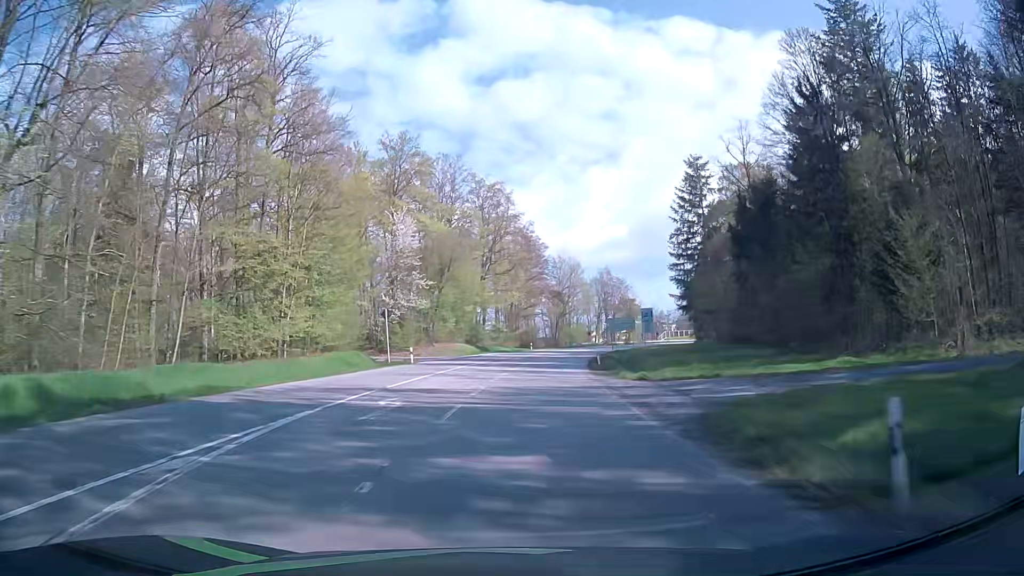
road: secondary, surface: asphalt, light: Day
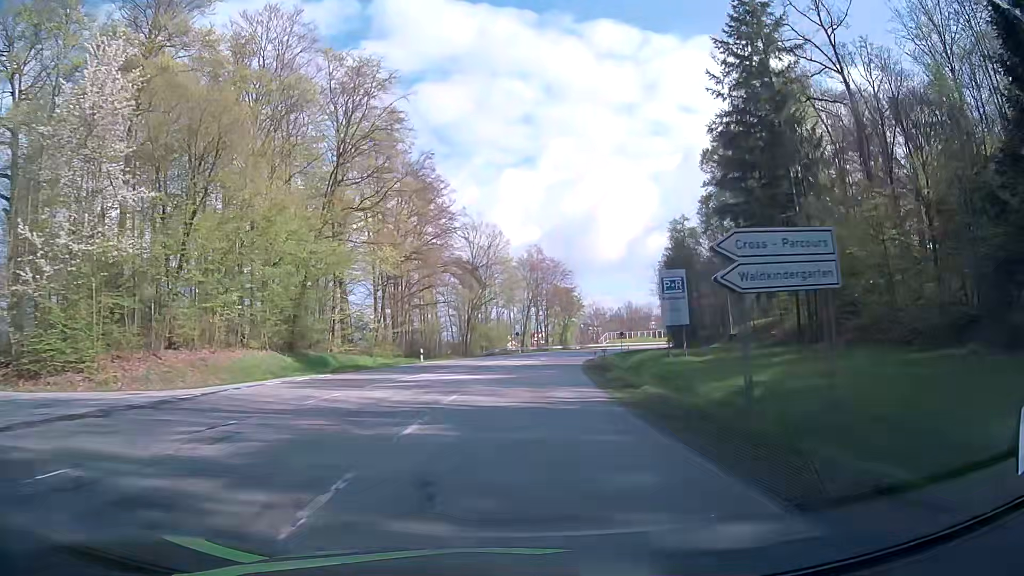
(+3.0, +46.5) m; +8°
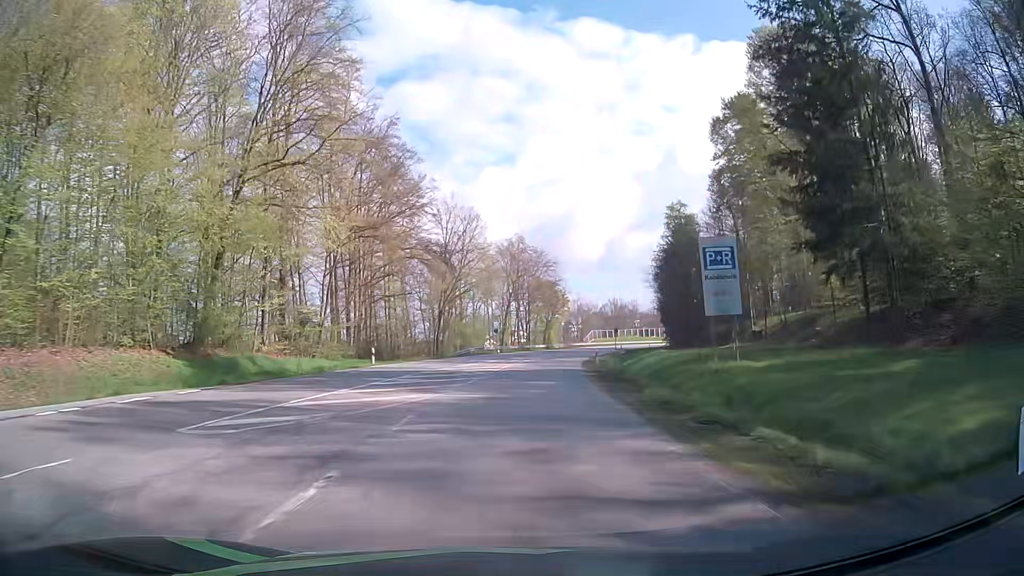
(+0.2, +11.7) m; +2°
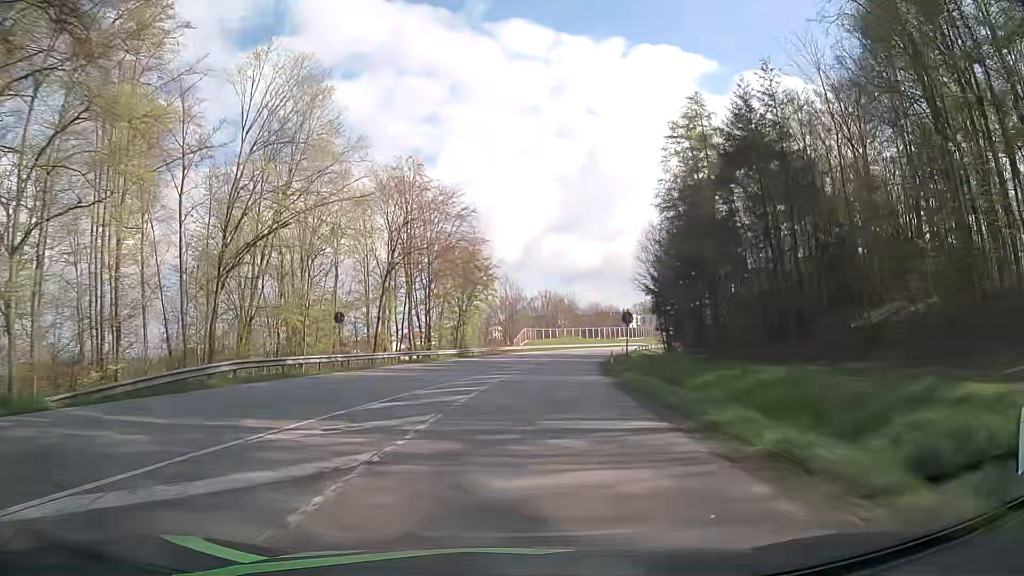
(+2.8, +46.6) m; +7°
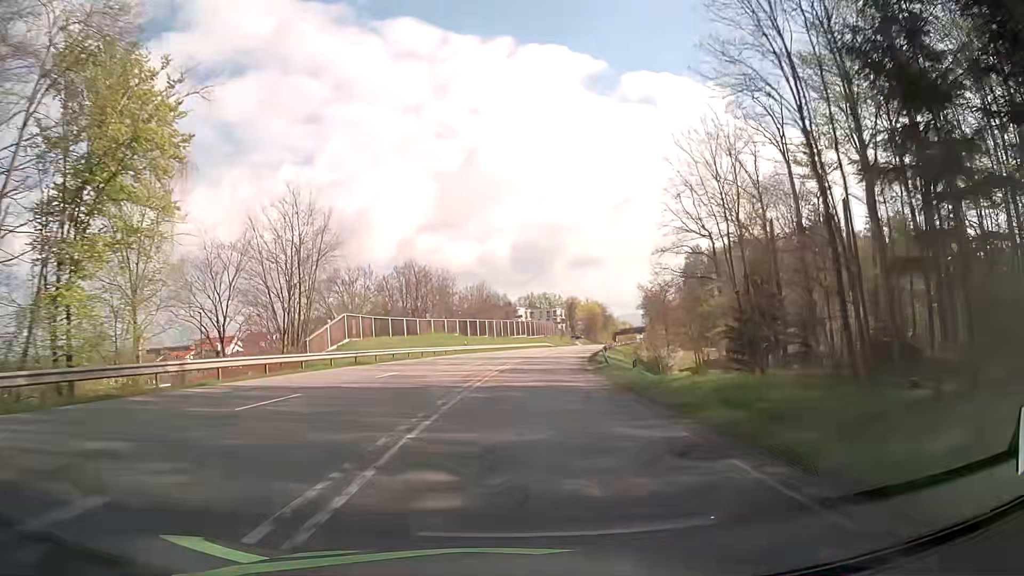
(+5.7, +58.4) m; +11°
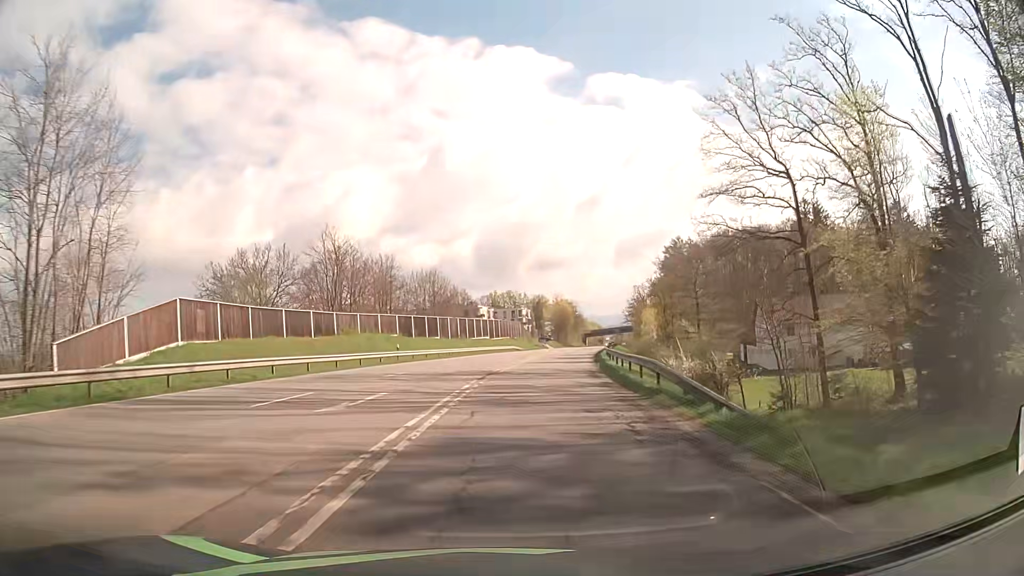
(+0.7, +22.8) m; +3°
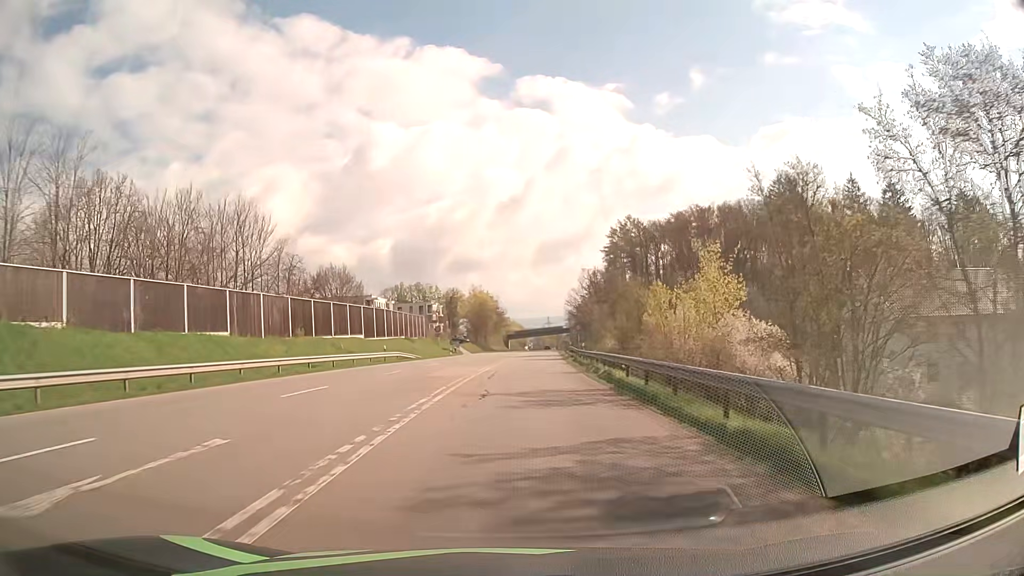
(+2.9, +44.4) m; +7°
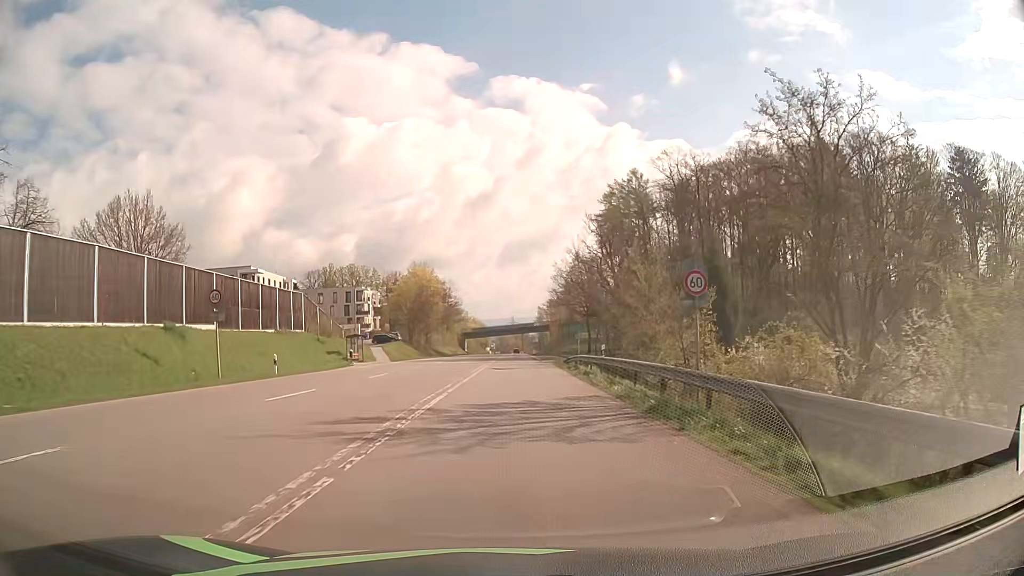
(+1.8, +51.2) m; +3°
(0, +10) (0, +20) (0, +30) (0, +40) (+1, +50) (+1, +60) (+1, +70) (+1, +80) (+1, +90) (+2, +100) m
